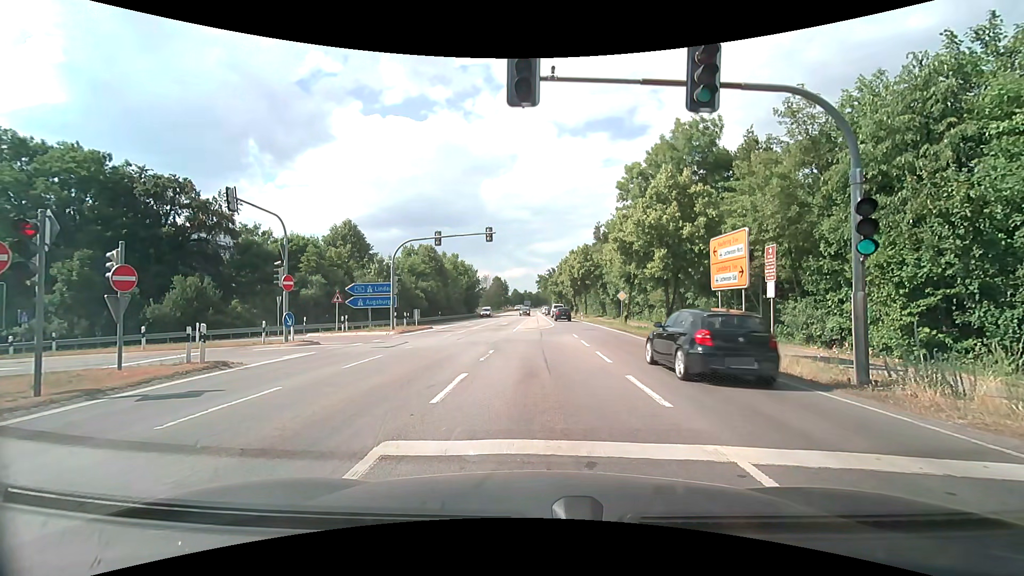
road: secondary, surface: asphalt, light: Day
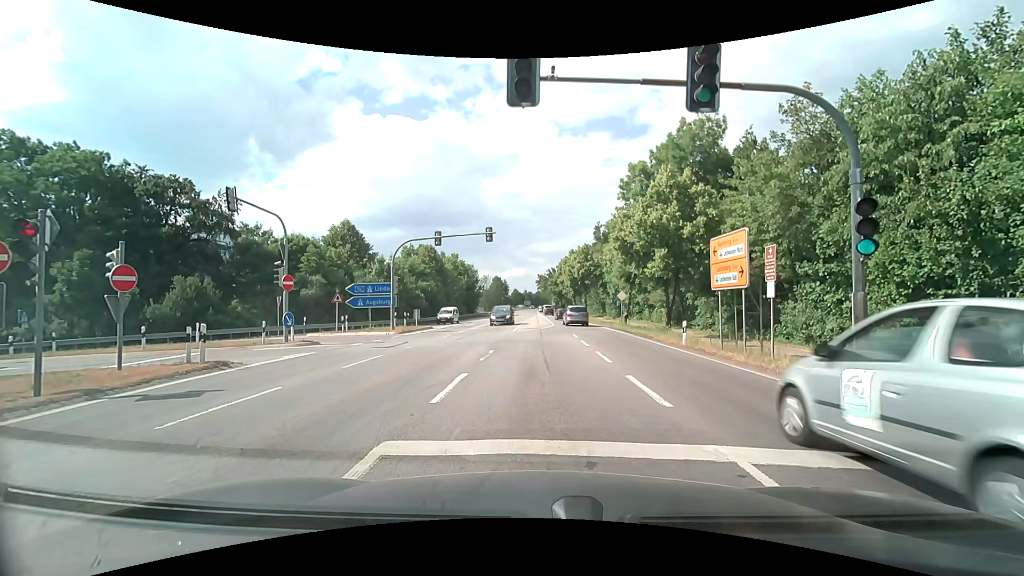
(0.0, 0.0) m; 0°
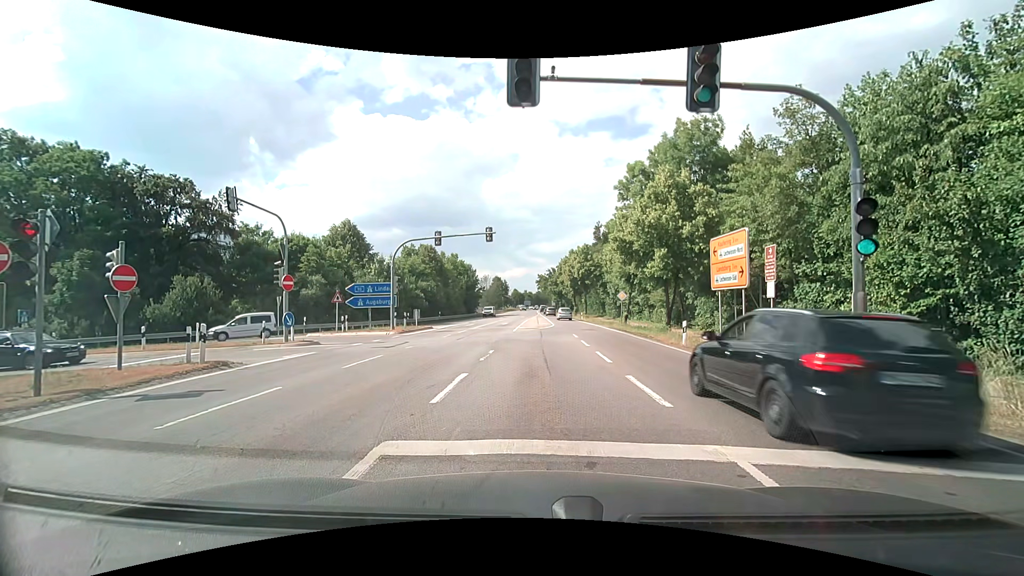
(0.0, 0.0) m; 0°
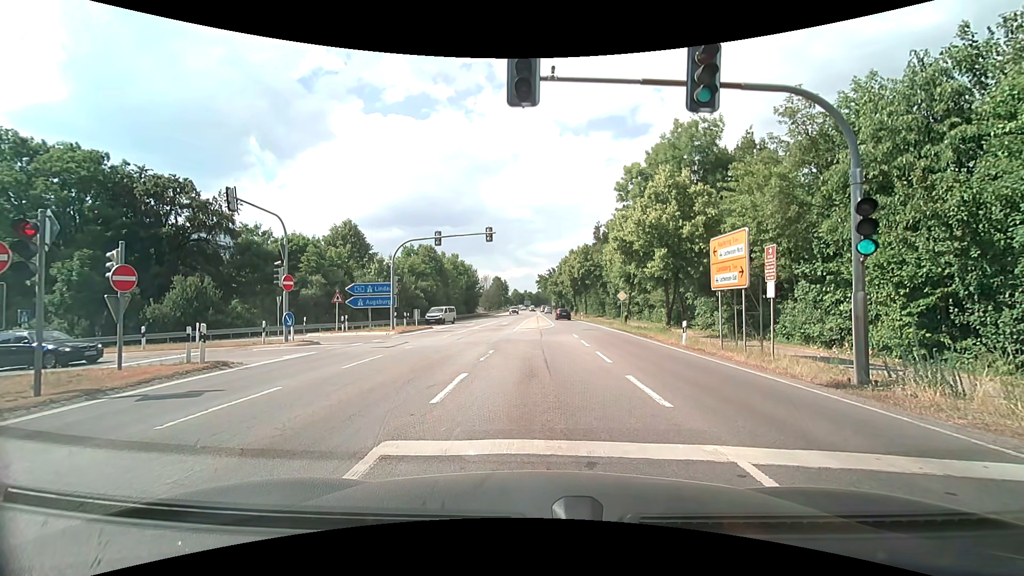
(0.0, 0.0) m; 0°
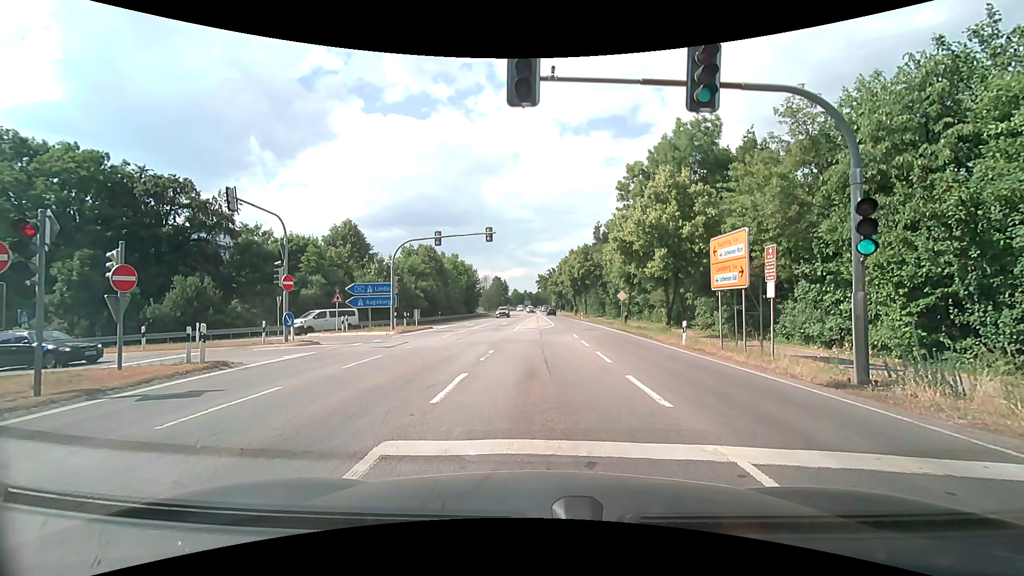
(0.0, 0.0) m; 0°
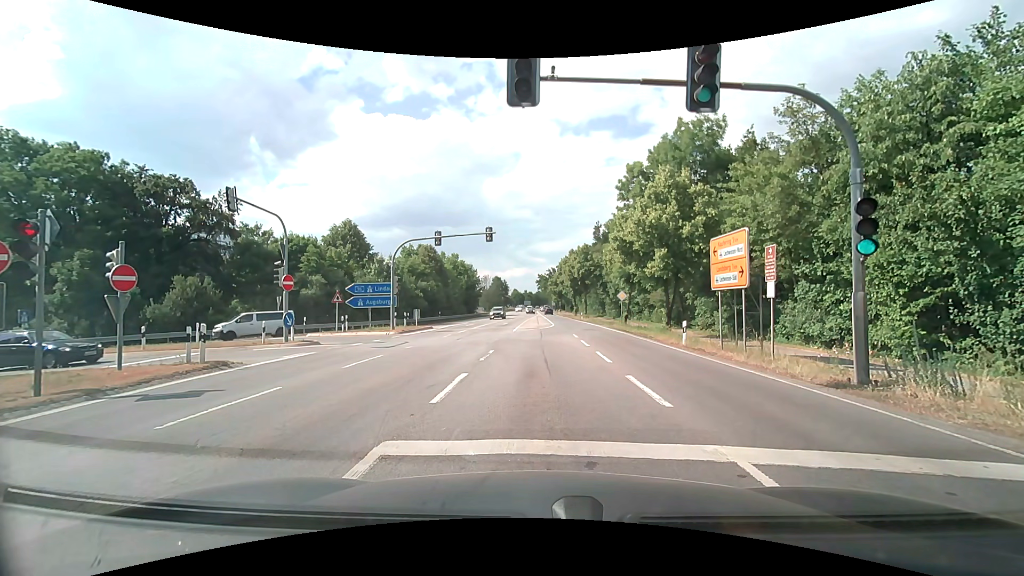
(0.0, 0.0) m; 0°
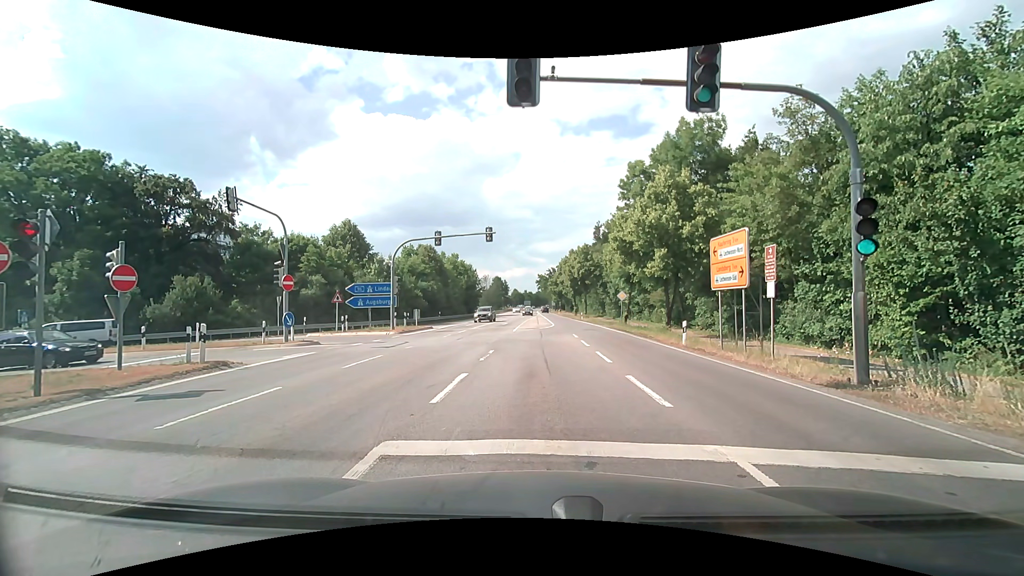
(0.0, 0.0) m; 0°
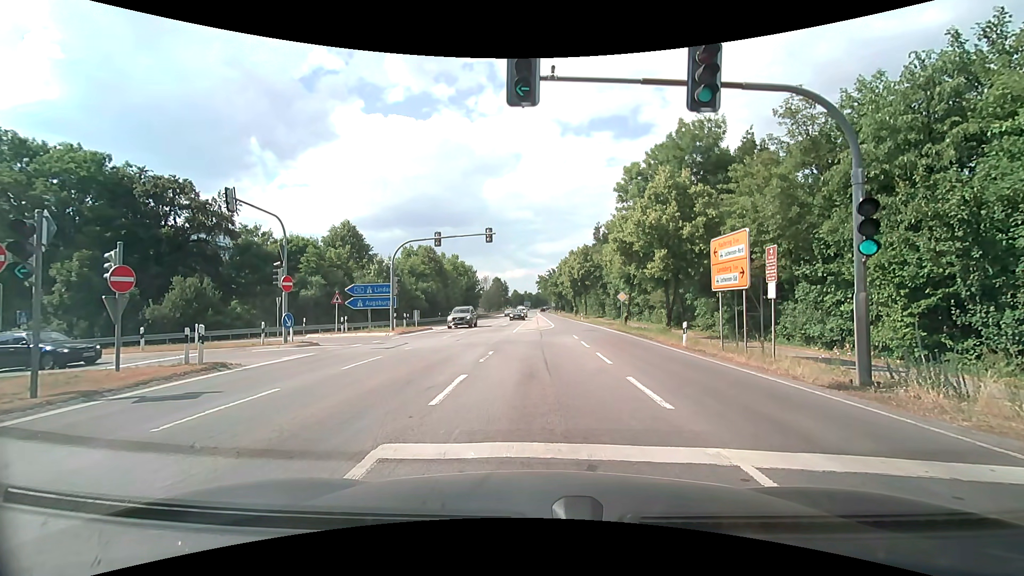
(0.0, 0.0) m; 0°
(0, +10) (-1, +20) (-7, +28) (-16, +31) (-26, +30) (-36, +29) (-46, +29) (-56, +29) (-66, +29) (-76, +29) m
